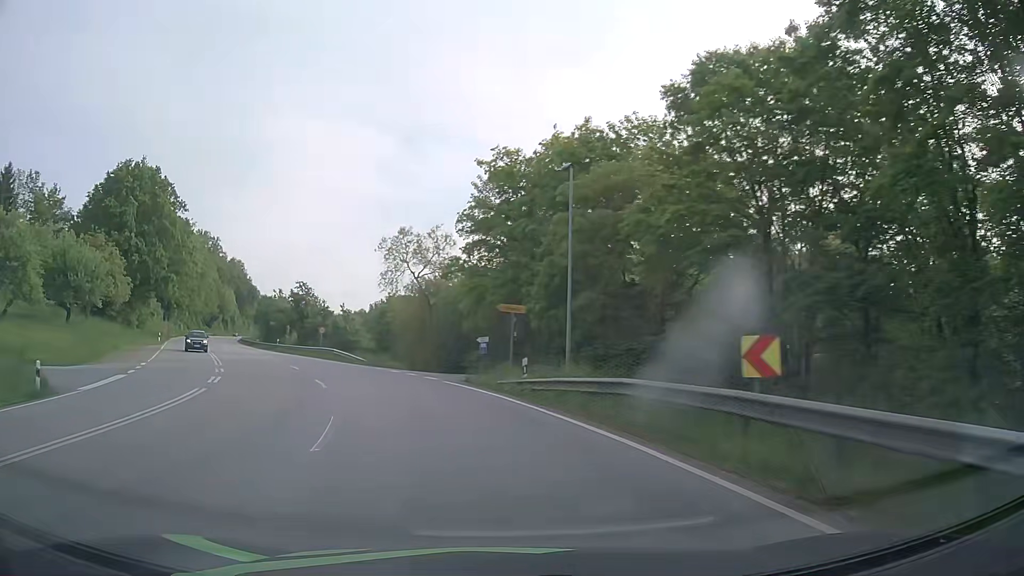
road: primary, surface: asphalt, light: Day
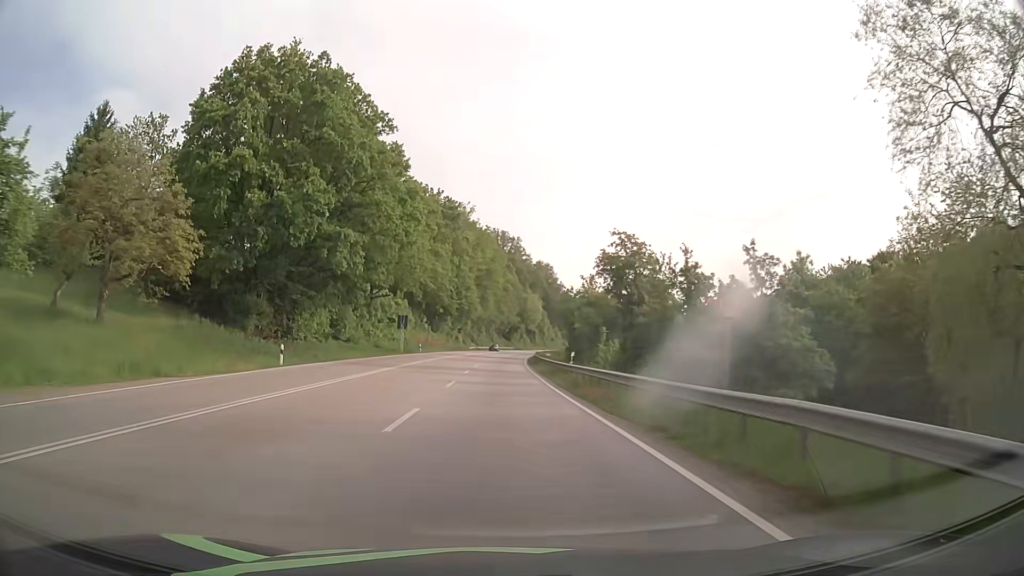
(-13.6, +44.1) m; -28°
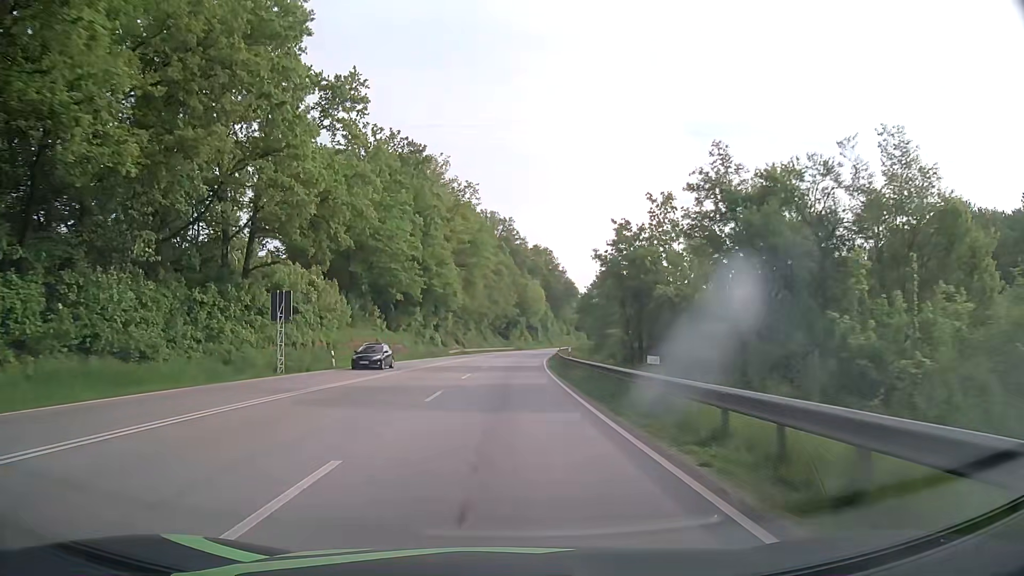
(-0.1, +42.6) m; +1°
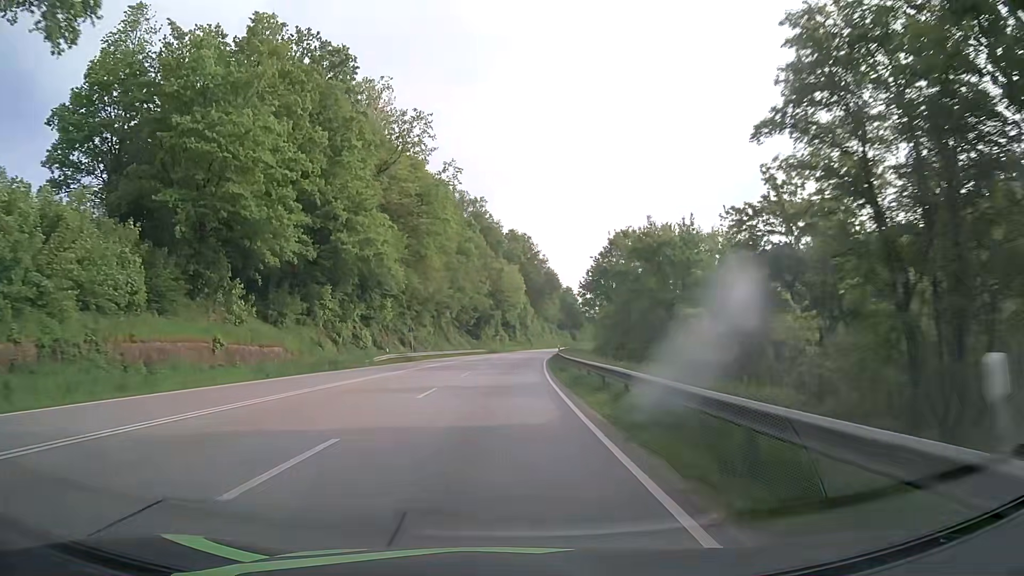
(+0.6, +35.0) m; +2°
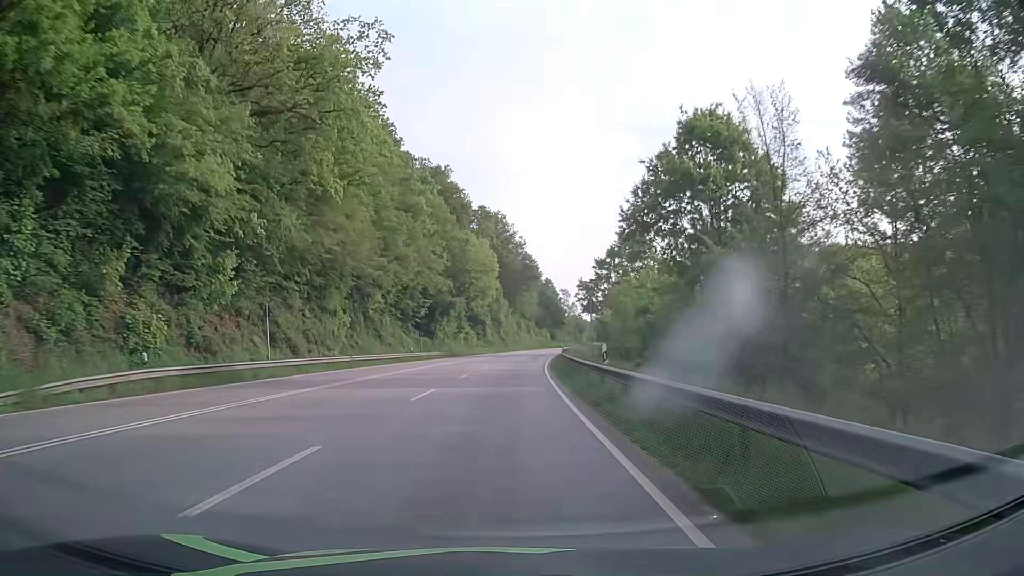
(+0.7, +36.3) m; +2°
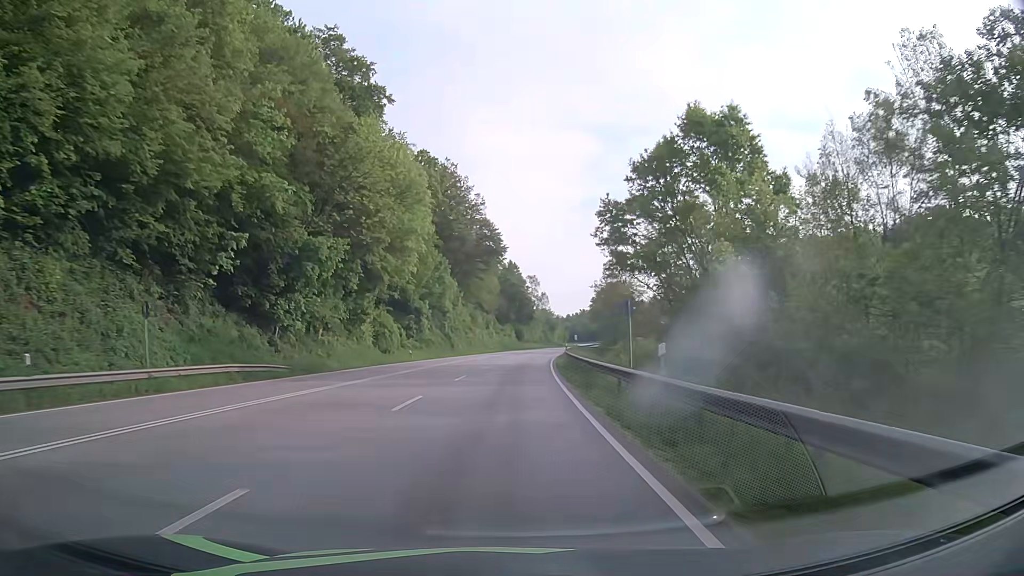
(+1.5, +50.2) m; +4°
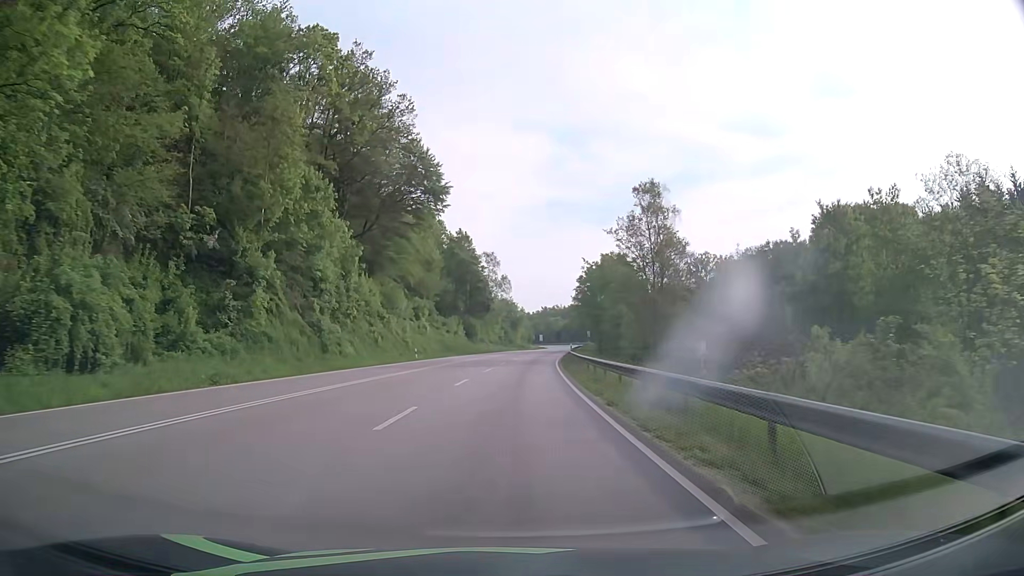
(+1.5, +50.6) m; +4°
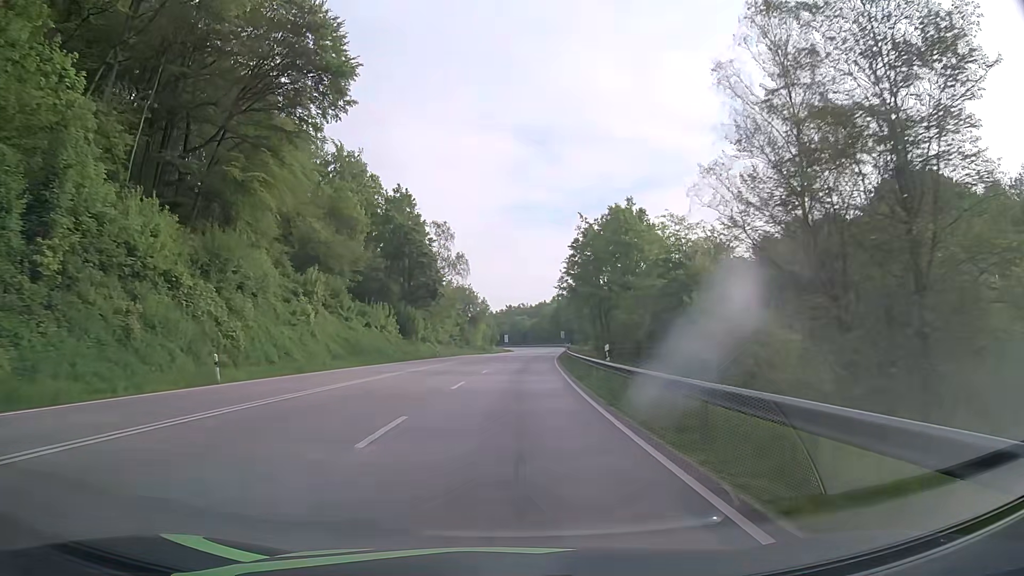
(+0.5, +37.4) m; +2°
(0, +10) (0, +20) (+1, +30) (+1, +40) (+2, +50) (+3, +60) (+3, +70) (+4, +80) (+5, +90) (+6, +100) m
